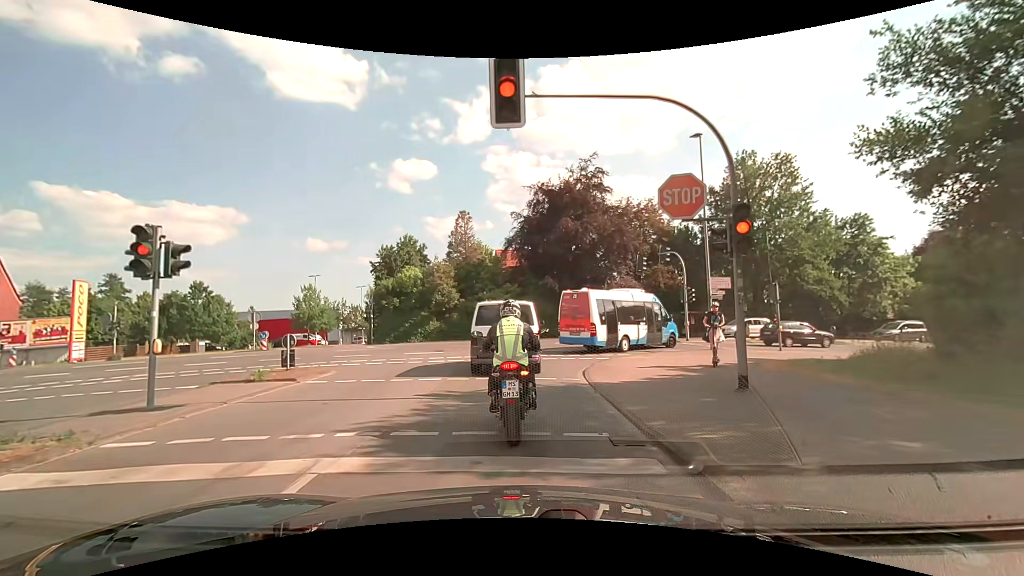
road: tertiary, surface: asphalt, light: Day
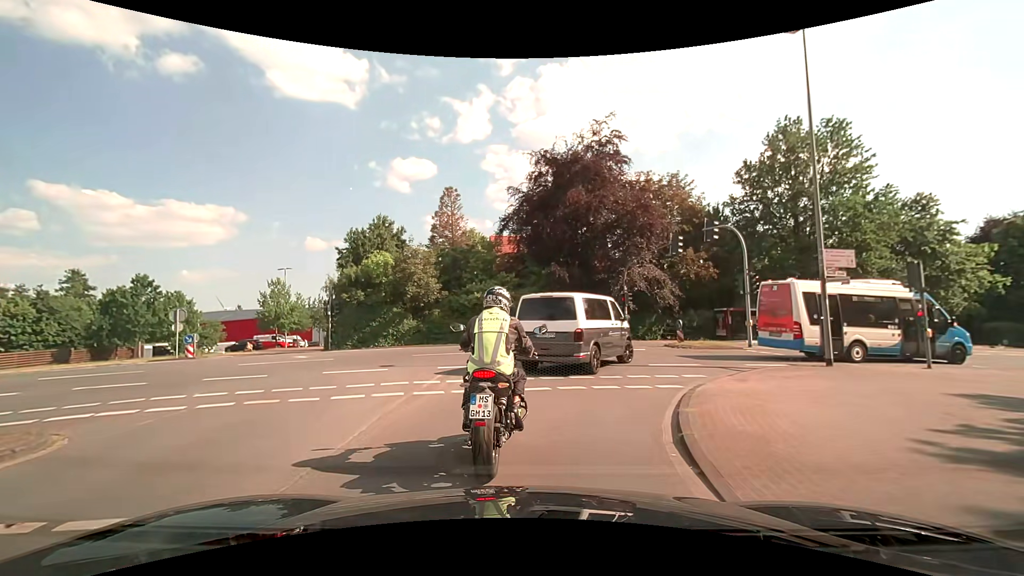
(+0.1, +8.8) m; 0°
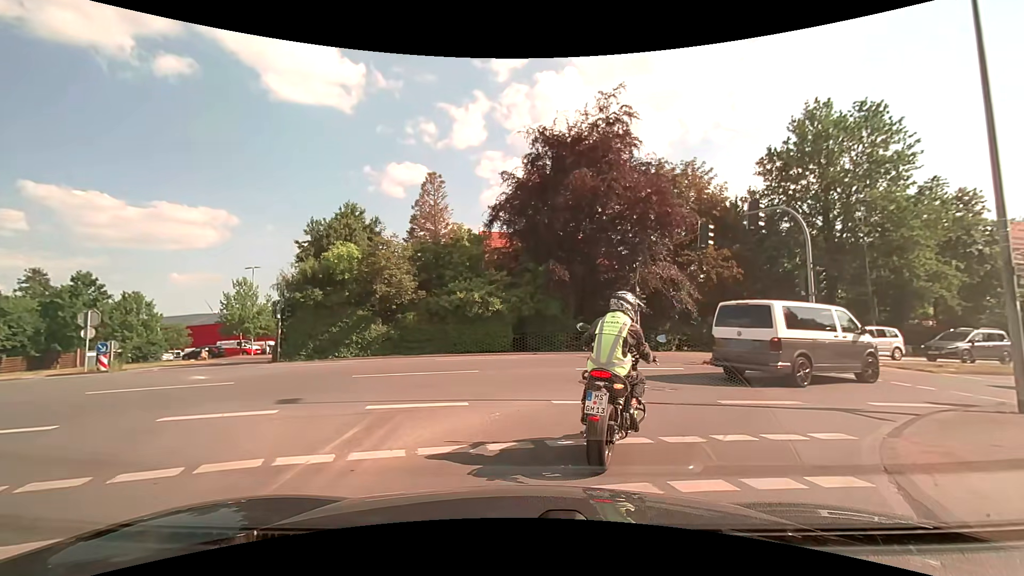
(0.0, +5.8) m; +1°
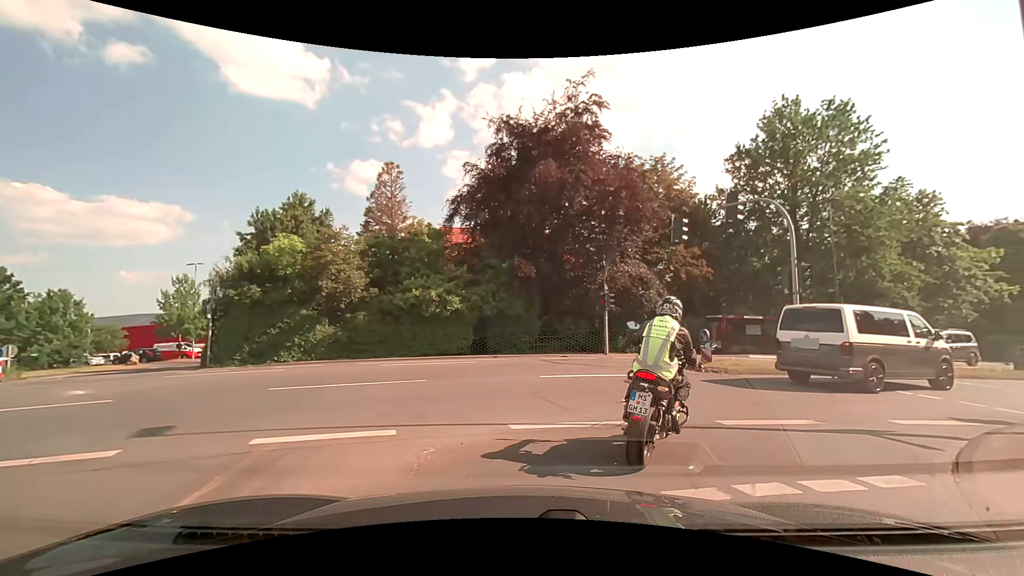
(0.0, +2.1) m; +3°
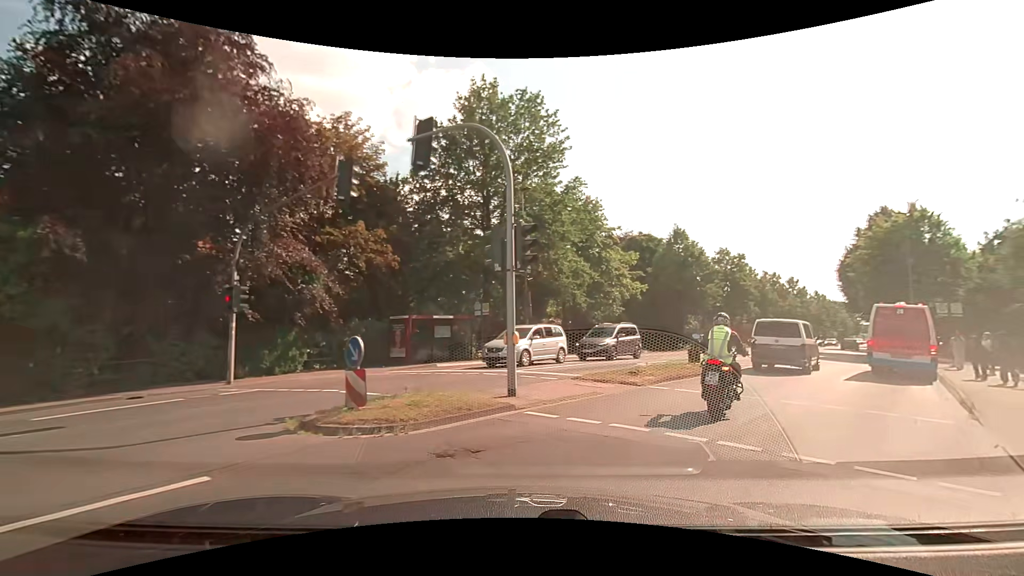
(+2.3, +8.2) m; +33°
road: secondary
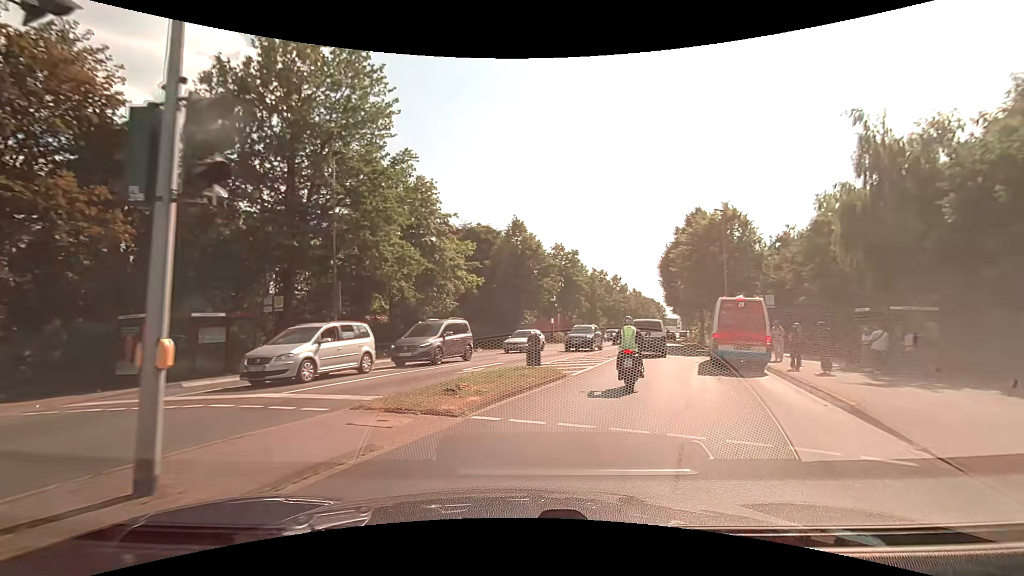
(+0.9, +5.1) m; +19°
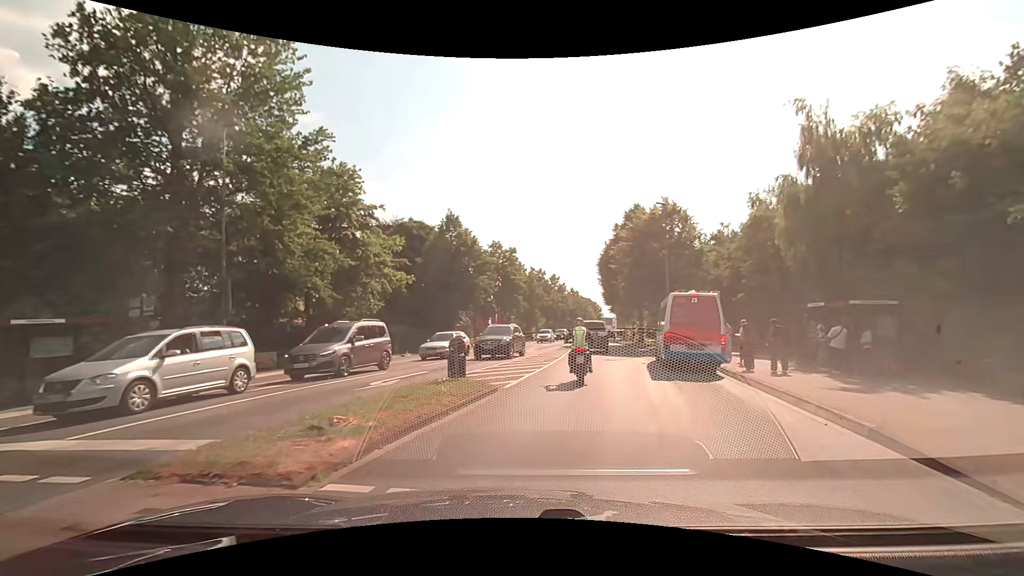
(+0.2, +3.1) m; +7°
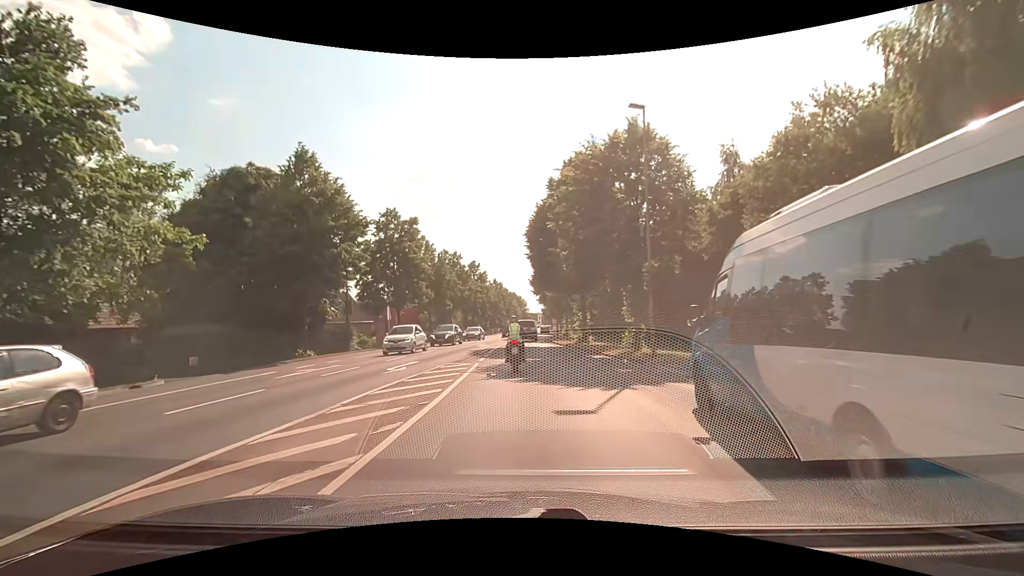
(+1.6, +16.3) m; +8°
(0, +10) (0, +20) (0, +30) (0, +40) (+1, +50) (+1, +60) (+2, +70) (+3, +80) (+3, +90) (+4, +100) m
